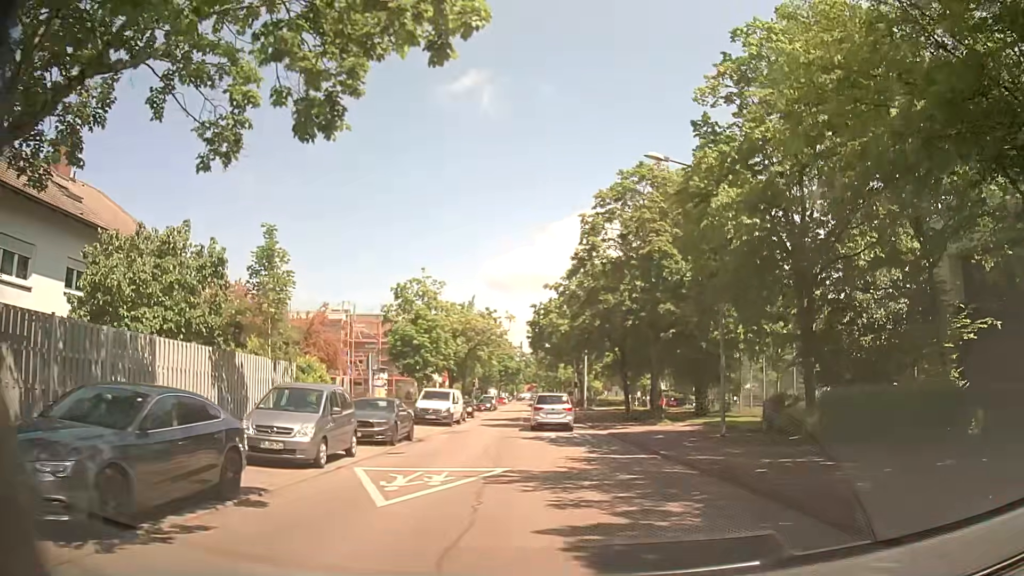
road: residential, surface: asphalt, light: Day
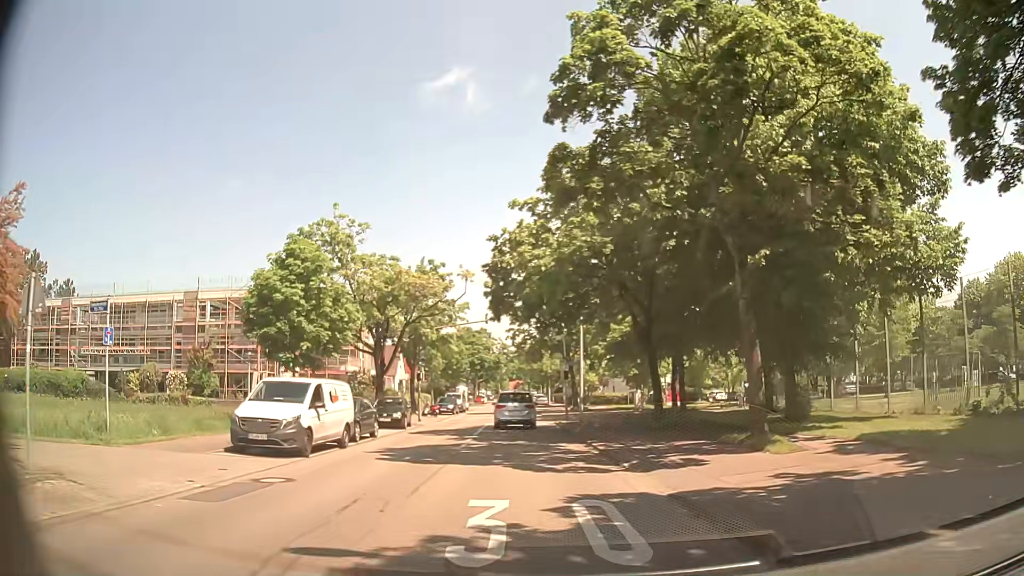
(+0.3, +18.0) m; +1°
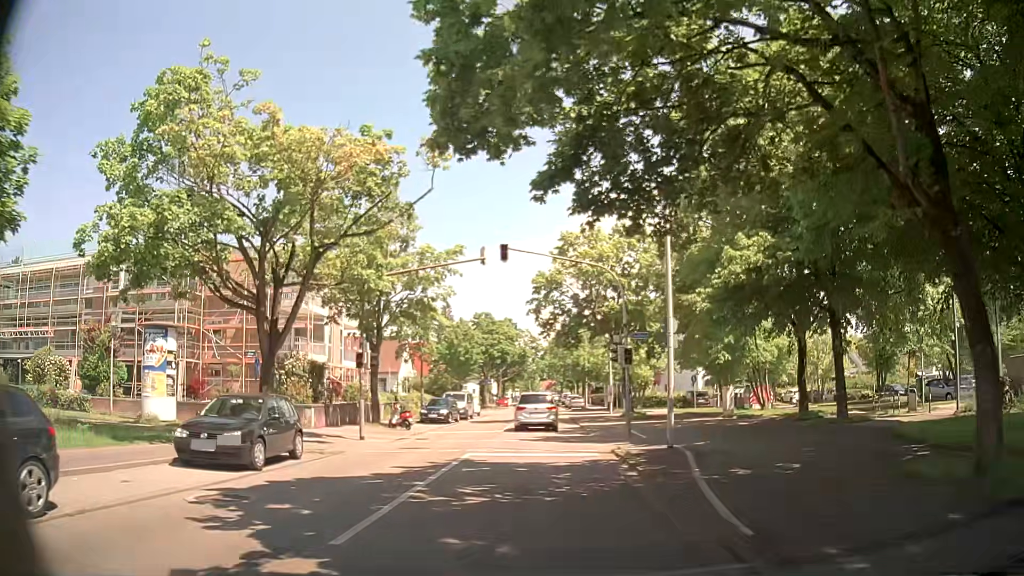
(-0.6, +18.1) m; -3°
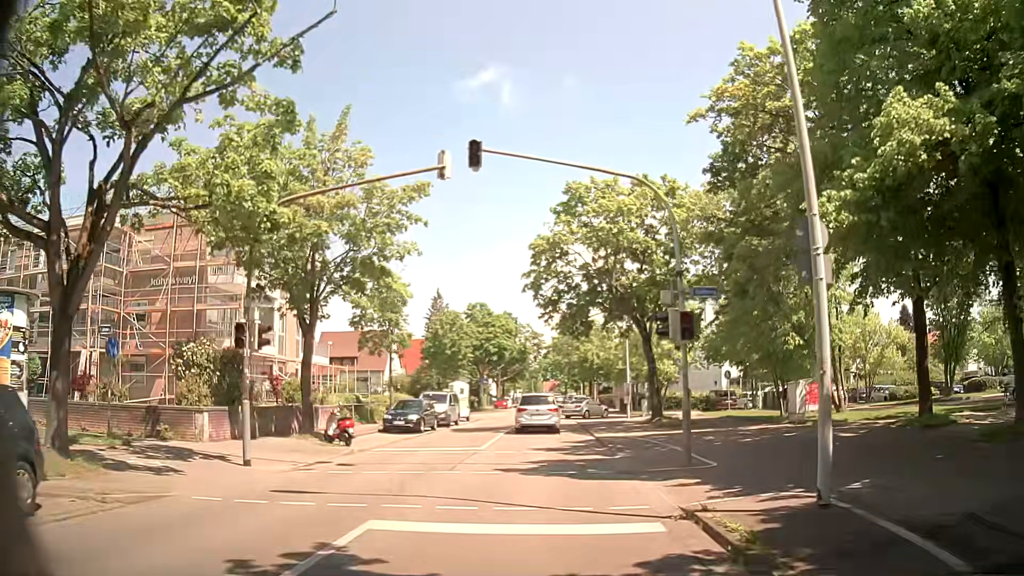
(-0.1, +9.1) m; +1°
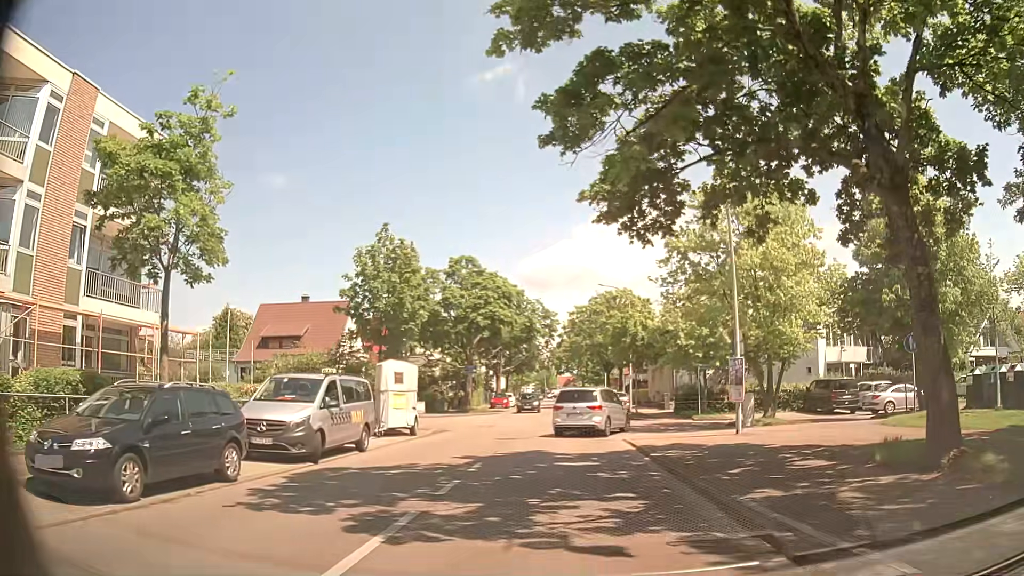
(-0.8, +21.4) m; -2°
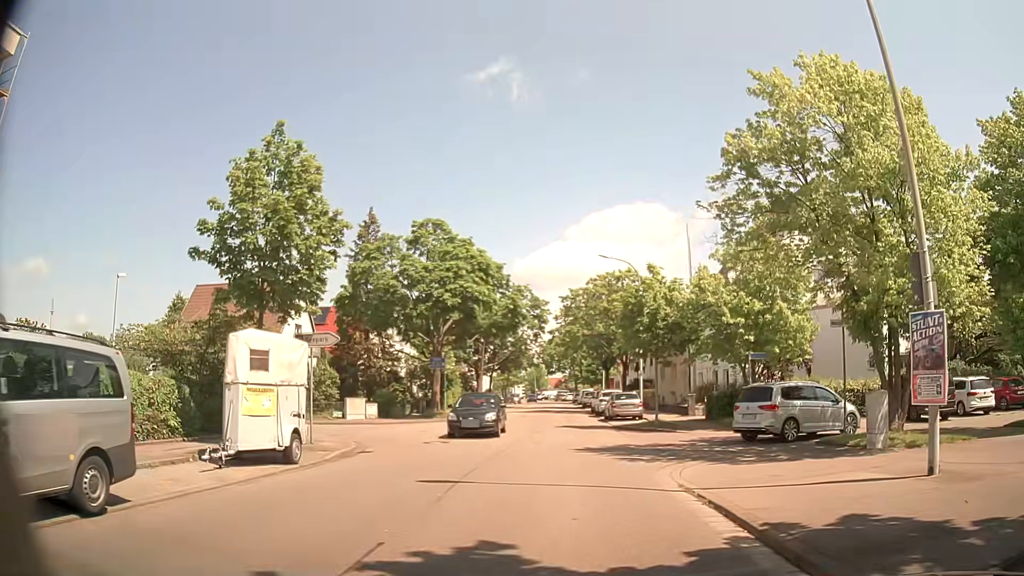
(-0.1, +10.5) m; -1°
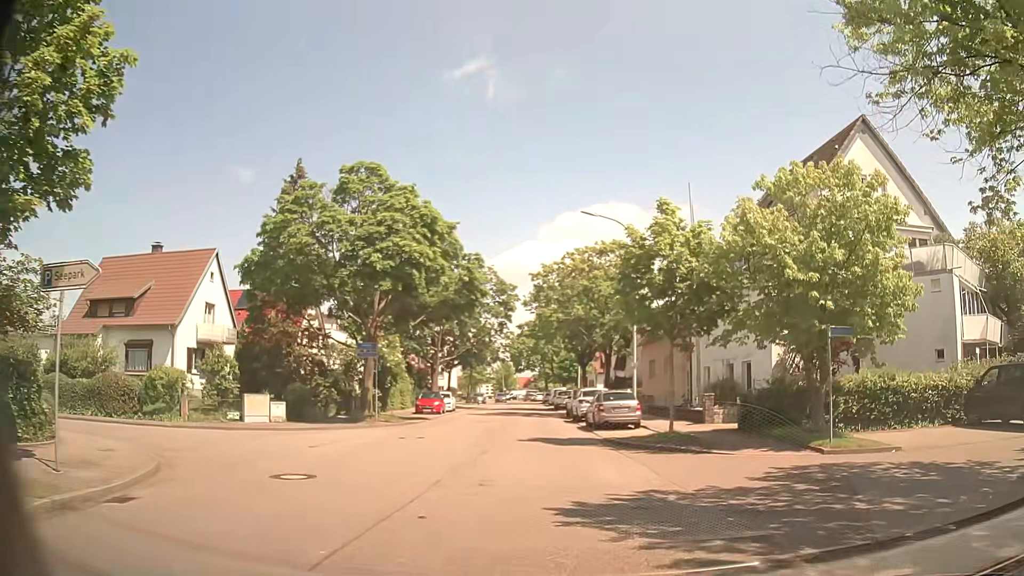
(+0.3, +9.4) m; +3°
